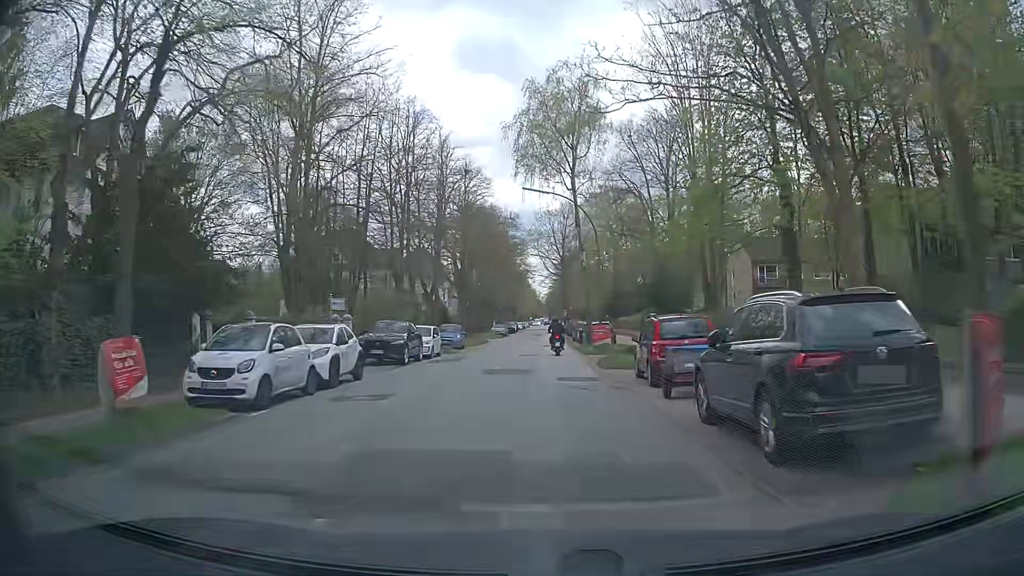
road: tertiary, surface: asphalt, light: Day
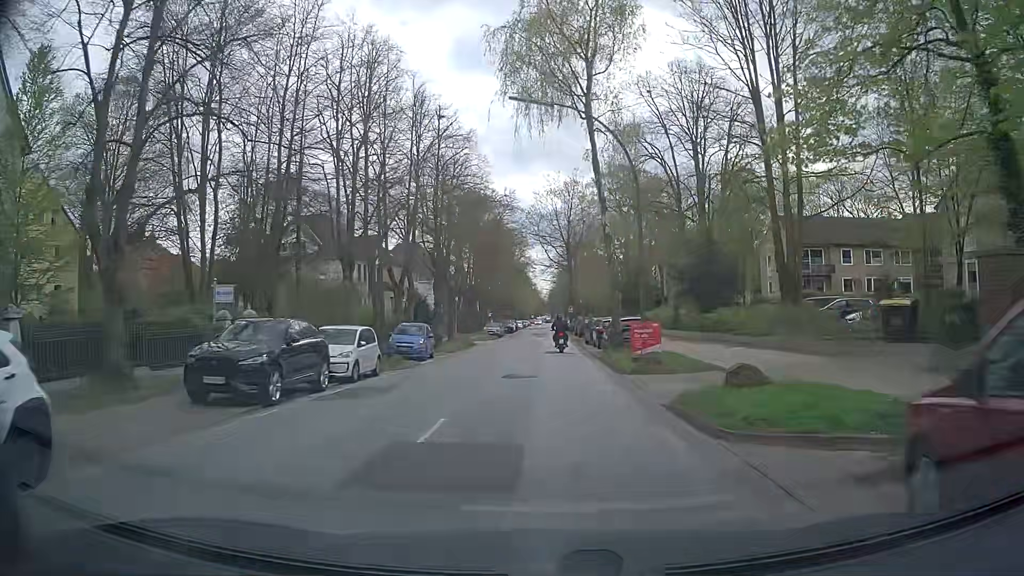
(+0.1, +13.1) m; 0°
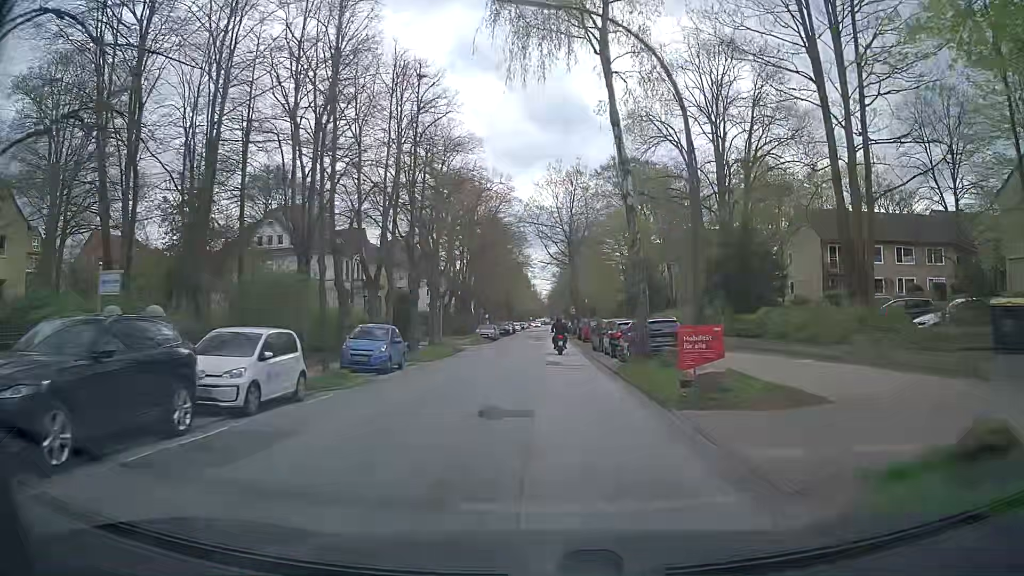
(+0.1, +6.6) m; 0°
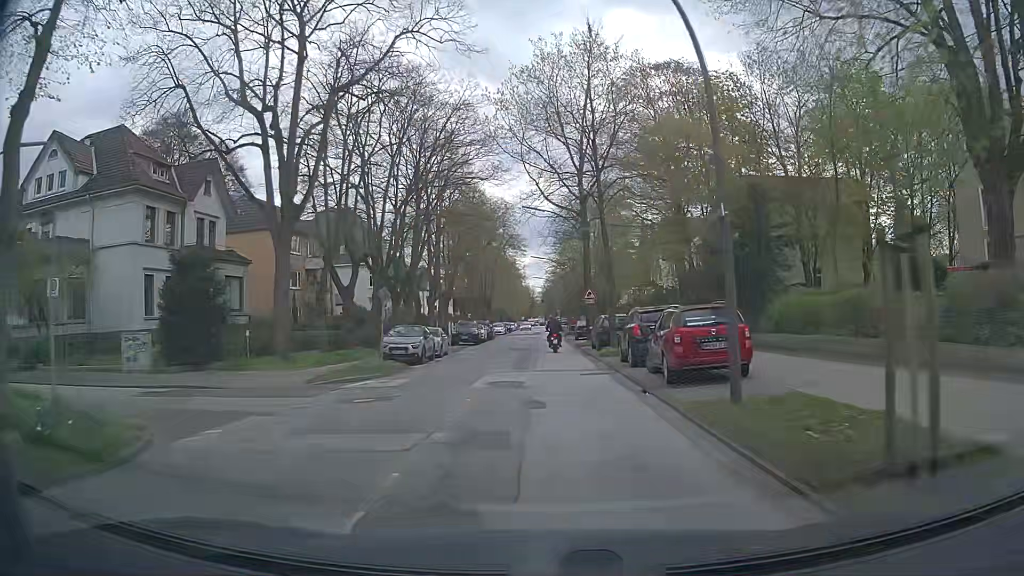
(+0.4, +32.9) m; 0°
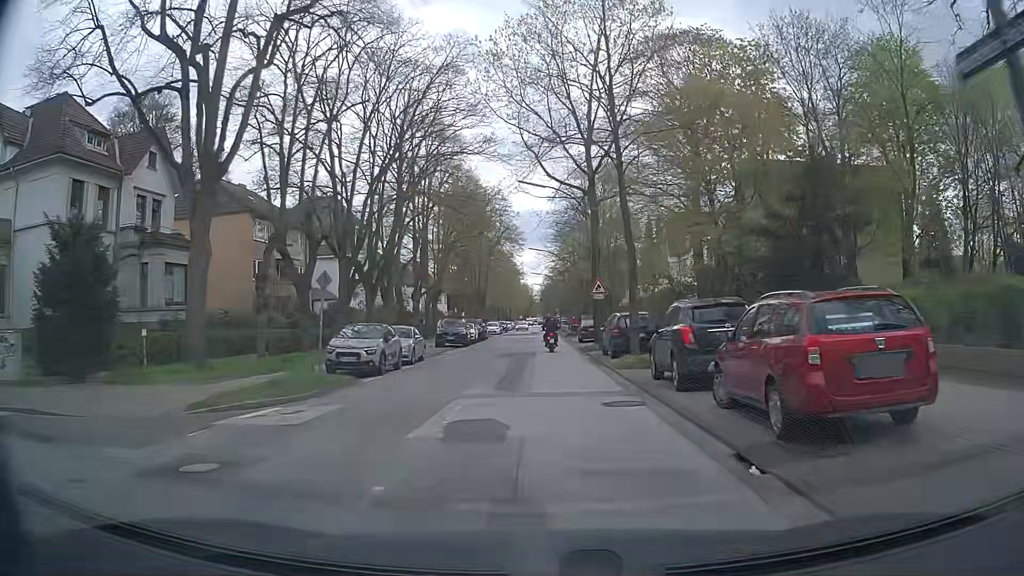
(+0.1, +6.6) m; +2°
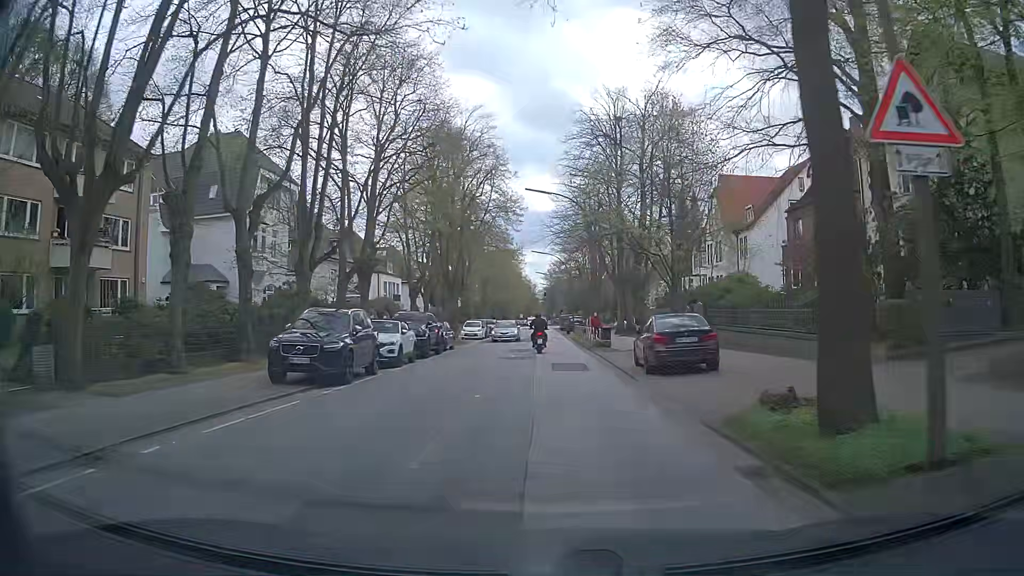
(-0.6, +26.4) m; -2°
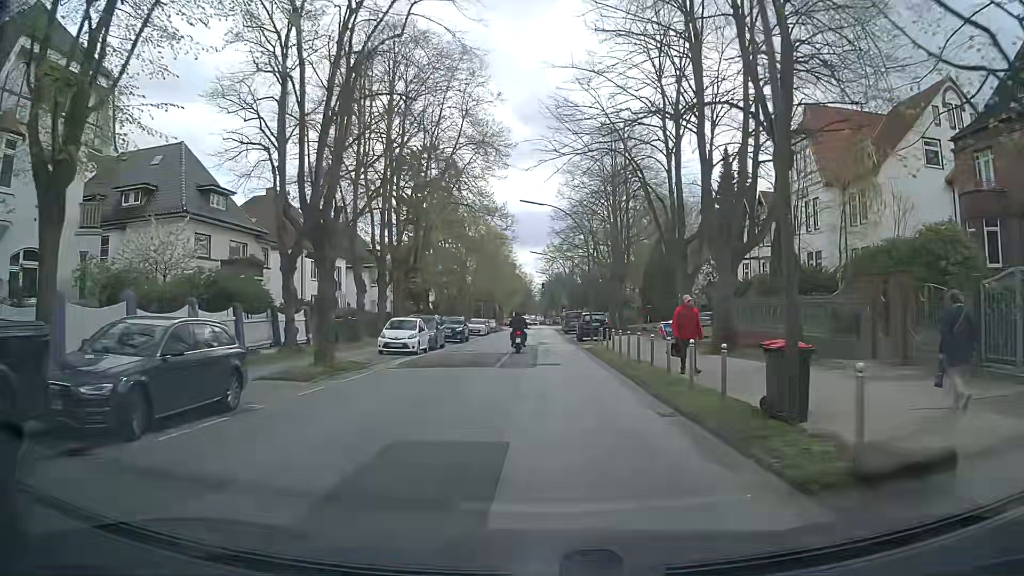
(+0.4, +25.7) m; +1°
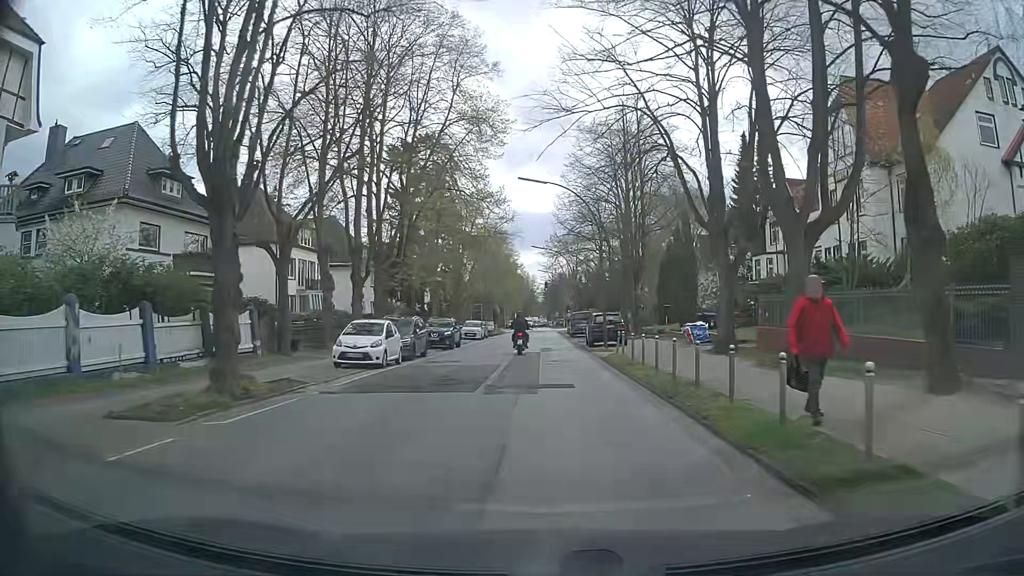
(0.0, +6.2) m; -1°
